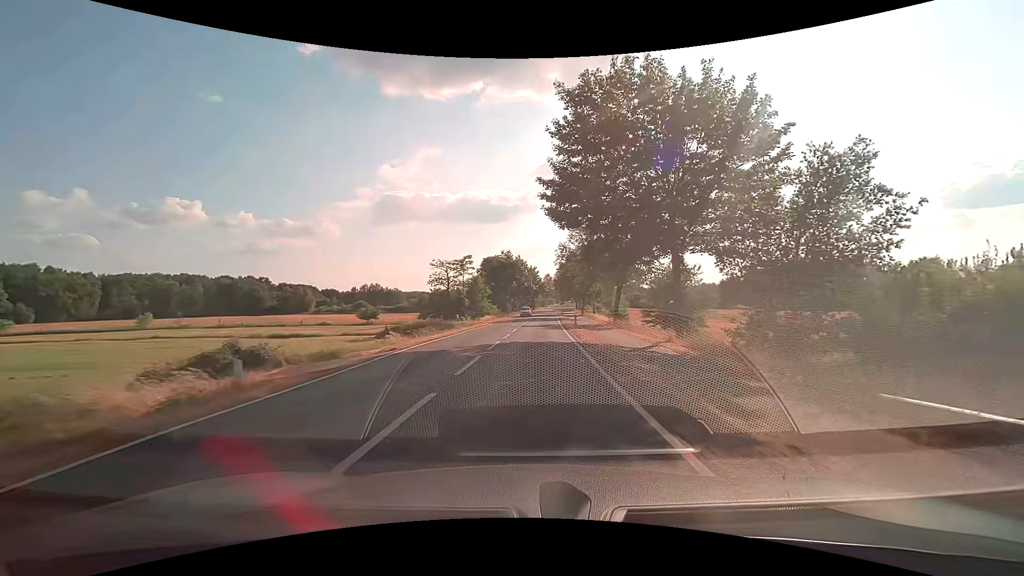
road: secondary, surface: asphalt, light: Day
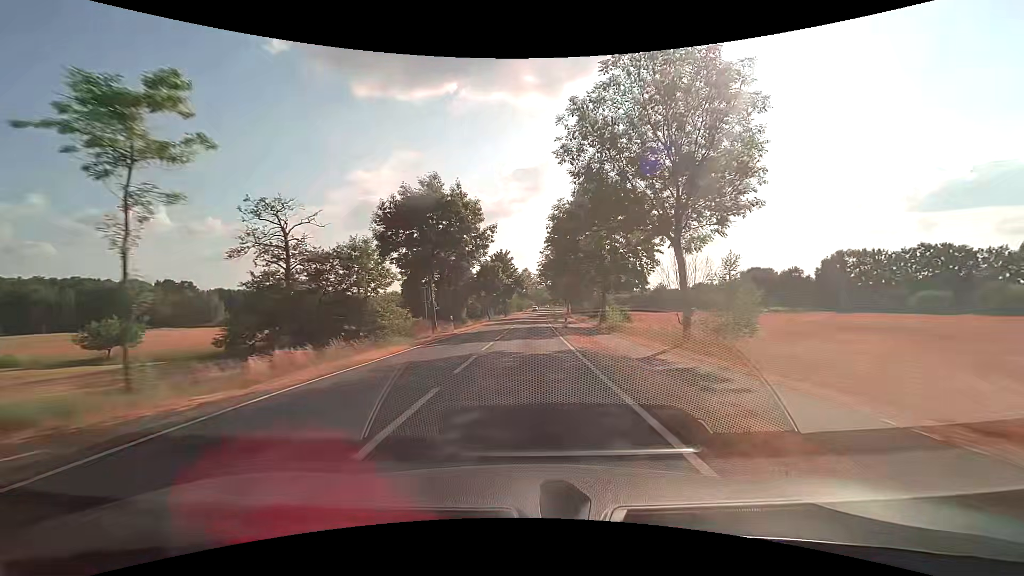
(+1.8, +50.6) m; +3°
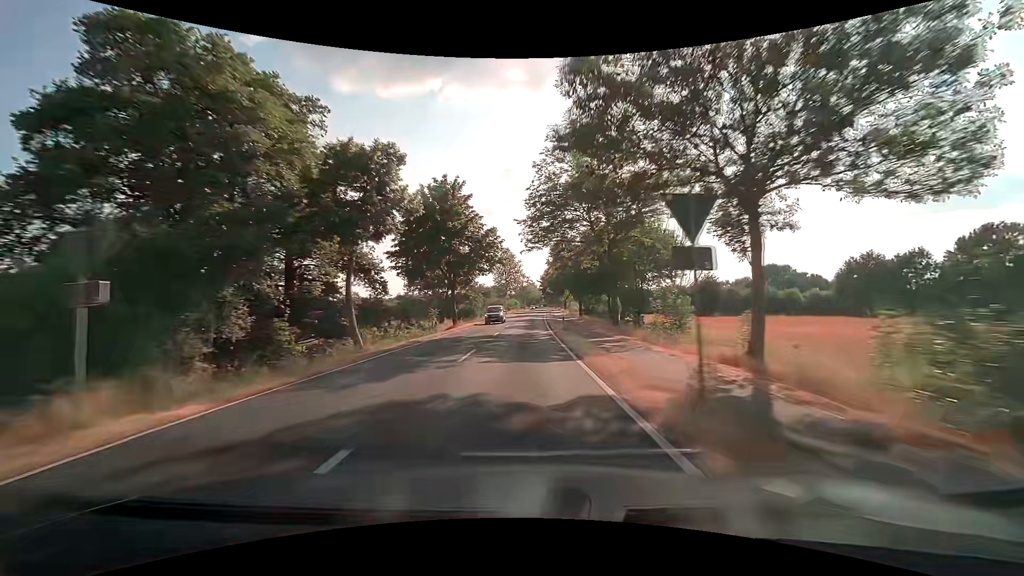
(+0.8, +54.2) m; +2°
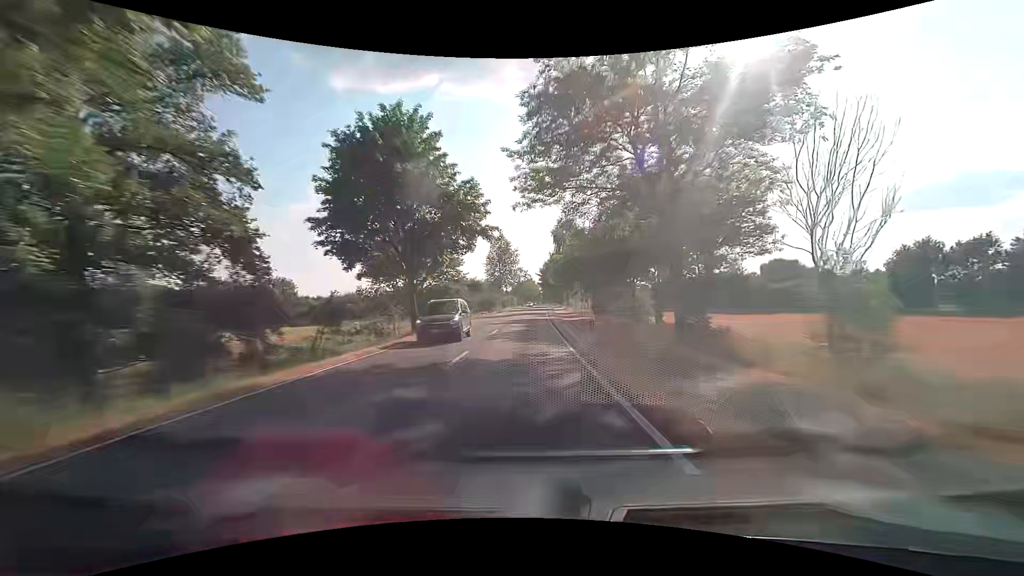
(0.0, +14.7) m; 0°
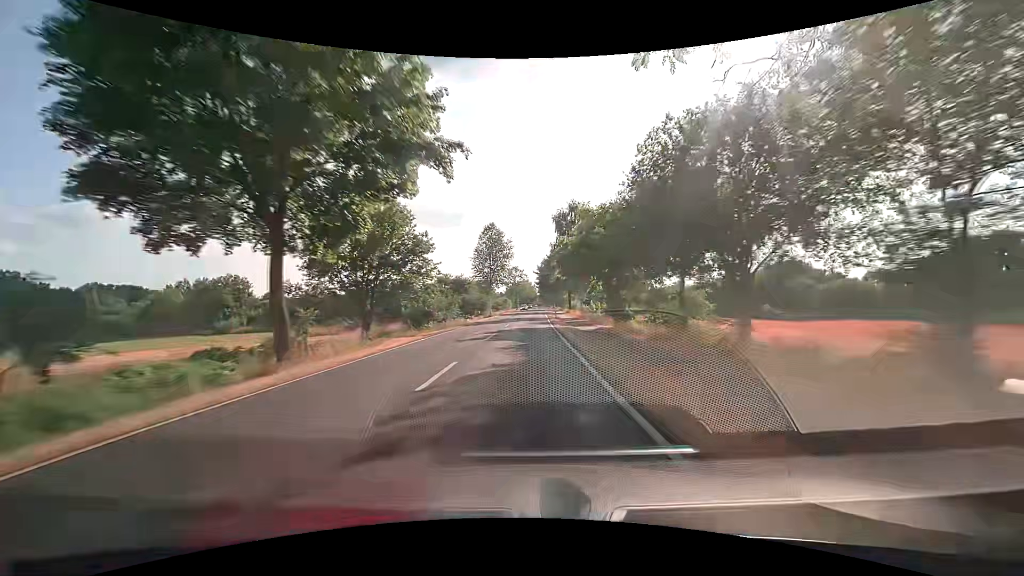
(0.0, +14.9) m; 0°
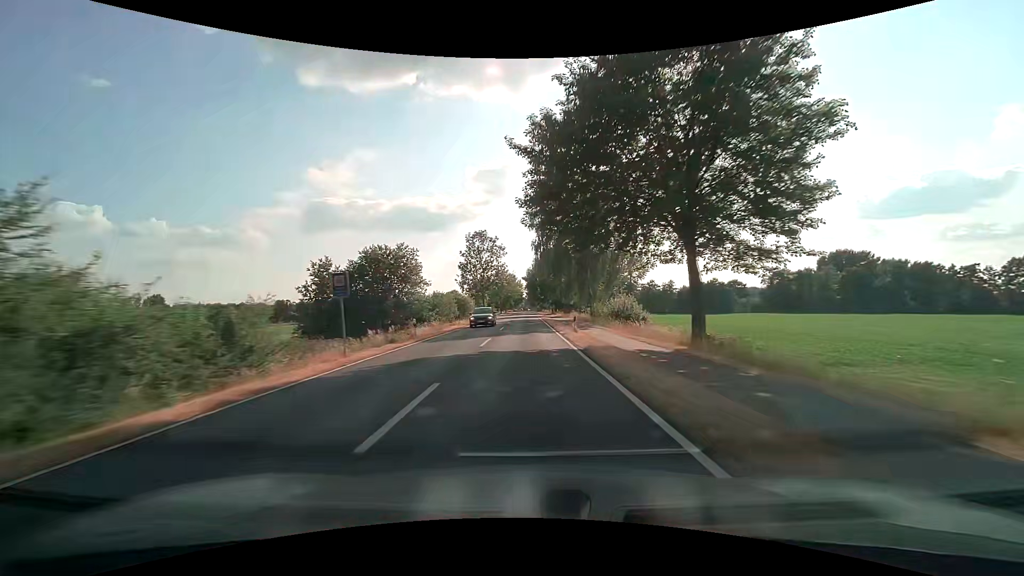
(+1.5, +77.6) m; +1°
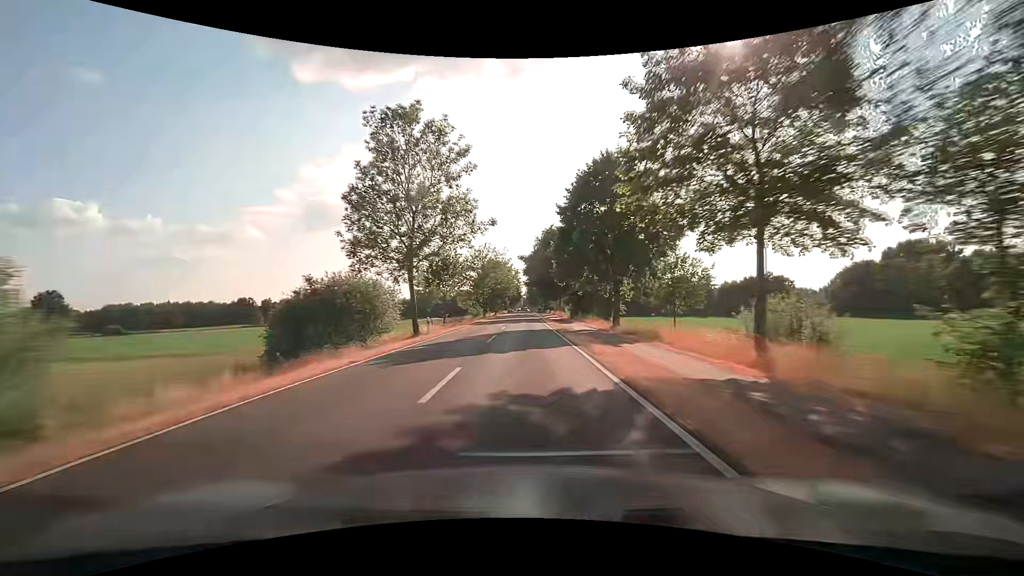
(+0.2, +47.0) m; 0°
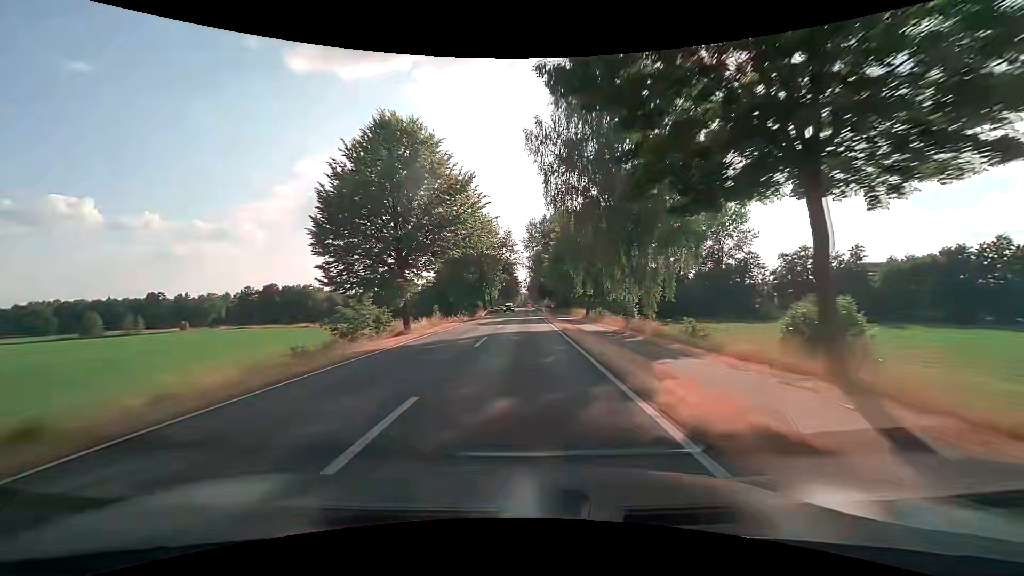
(-0.1, +77.9) m; -1°
(0, +10) (0, +20) (0, +30) (0, +40) (0, +50) (0, +60) (0, +70) (0, +80) (0, +90) (+1, +100) m
